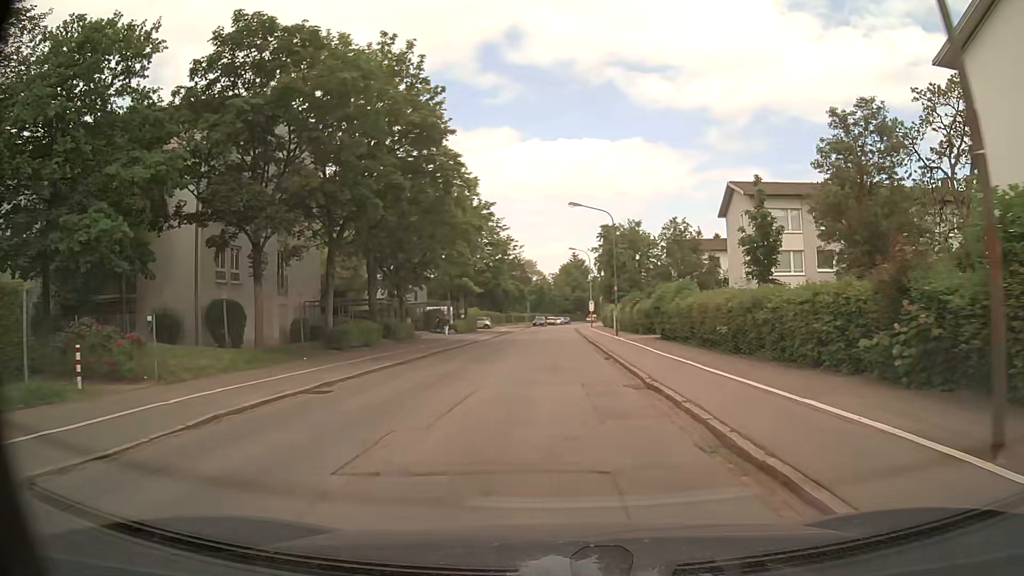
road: tertiary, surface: asphalt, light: Day
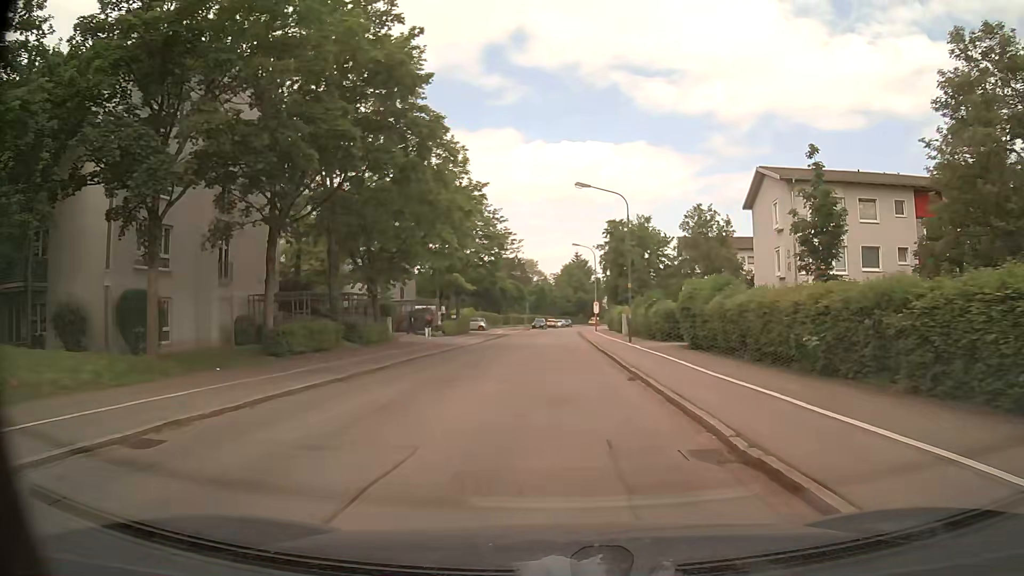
(0.0, +6.7) m; 0°
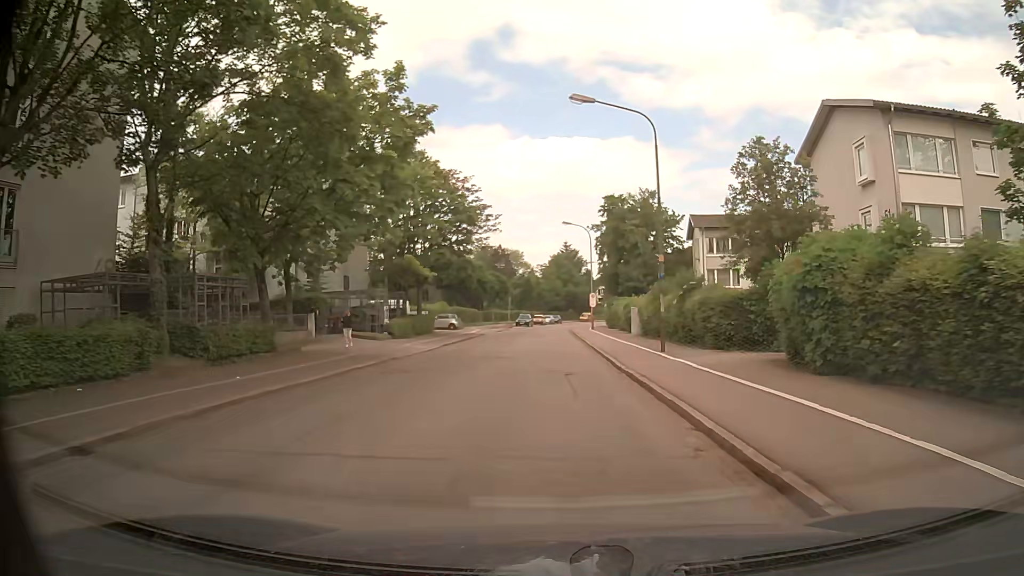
(+0.1, +13.4) m; +1°
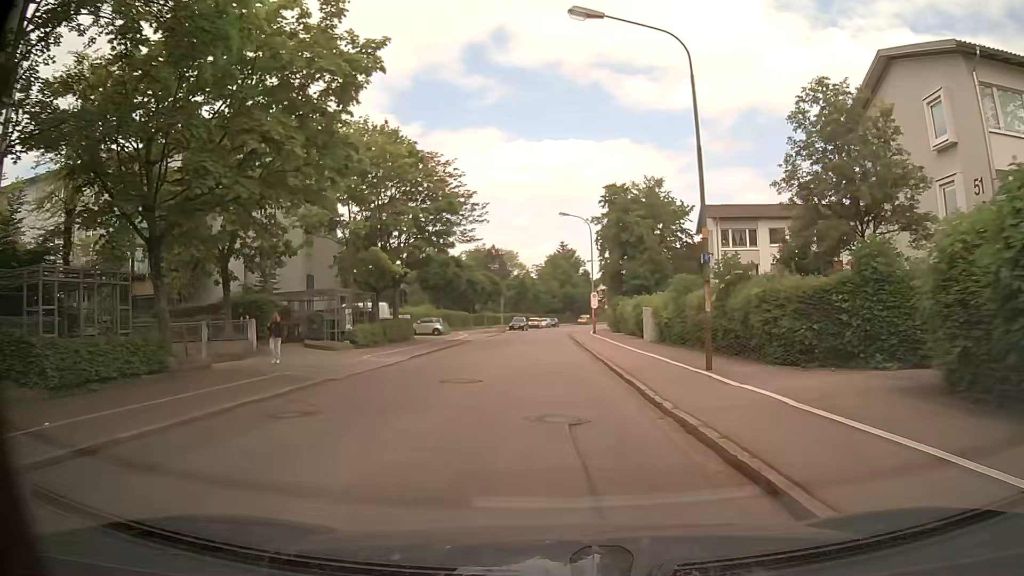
(+0.1, +6.7) m; +1°
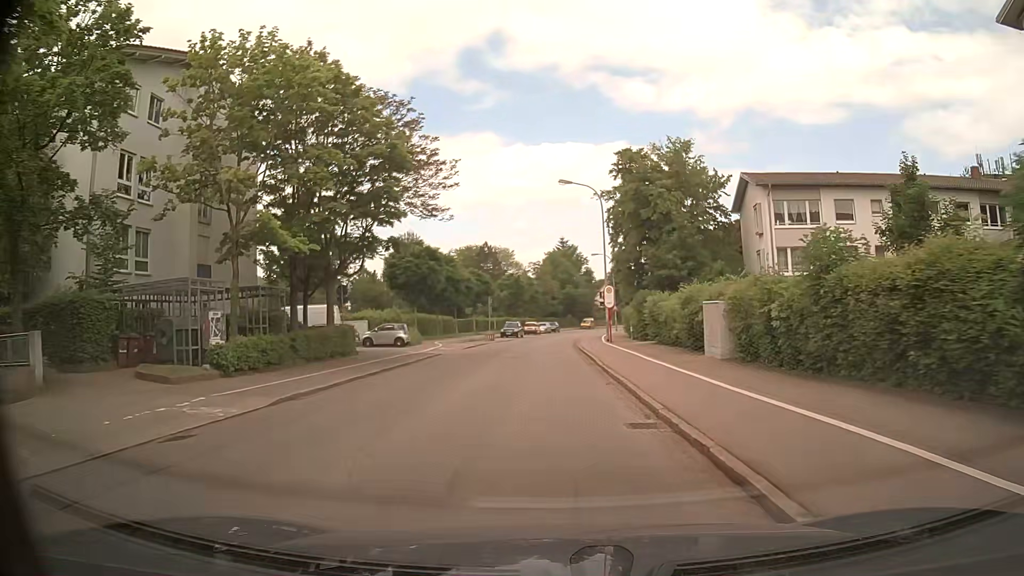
(-0.1, +13.4) m; 0°
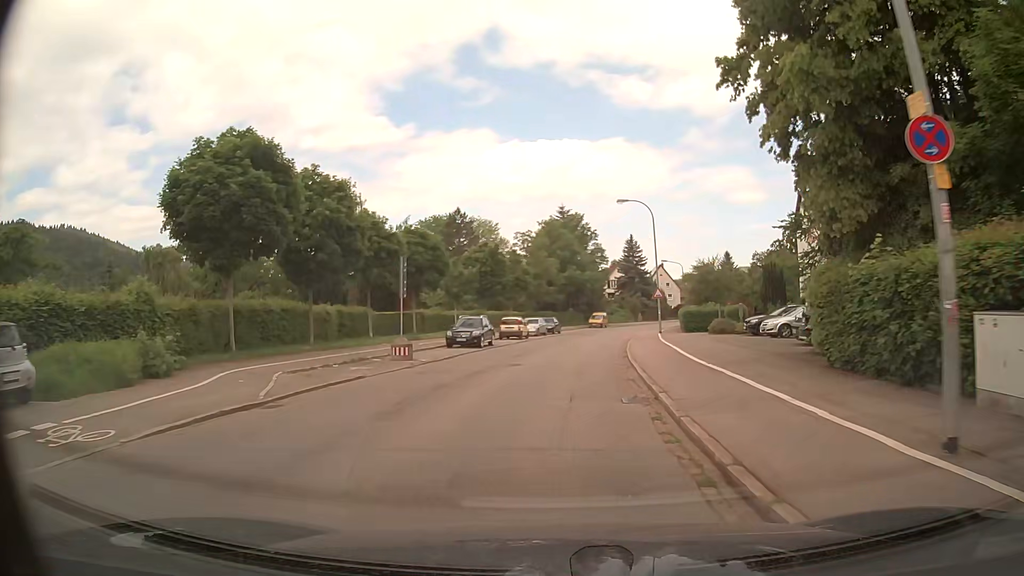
(-0.2, +33.6) m; 0°
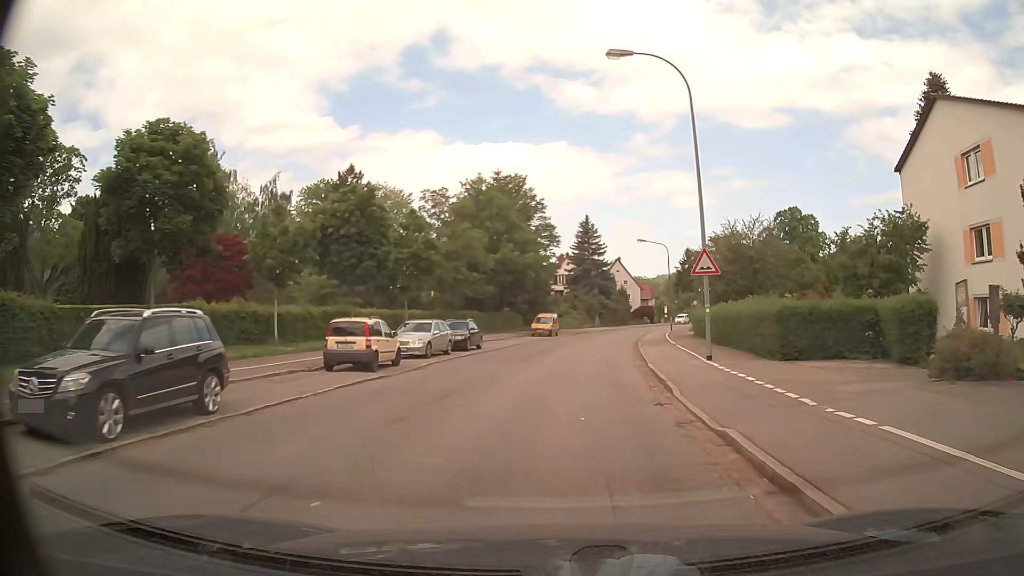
(+1.1, +26.7) m; +5°
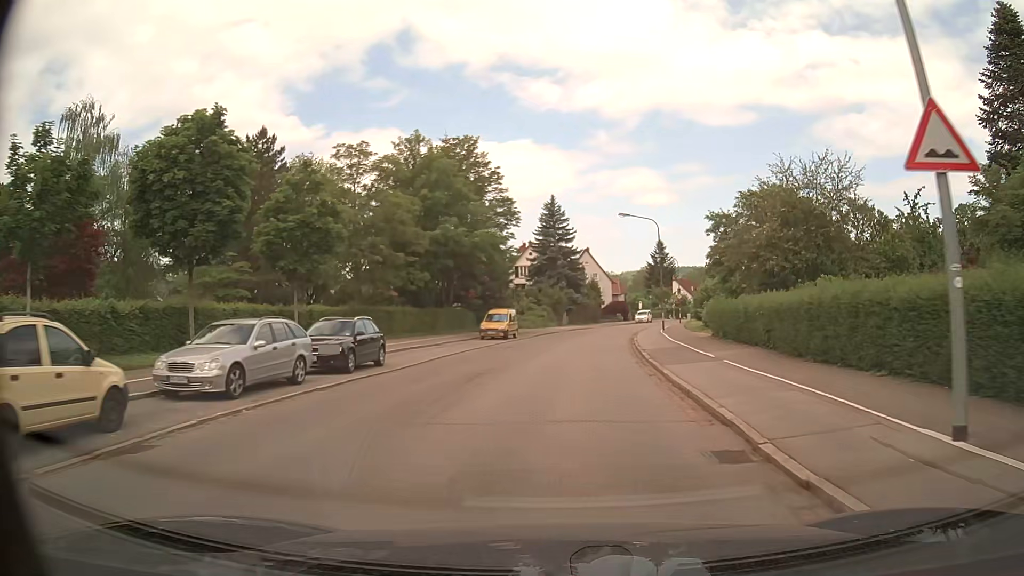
(+0.3, +13.4) m; +2°
(0, +10) (+1, +20) (+2, +30) (+3, +40) (+5, +50) (+7, +60) (+9, +69) (+12, +79) (+15, +88) (+18, +98) m
